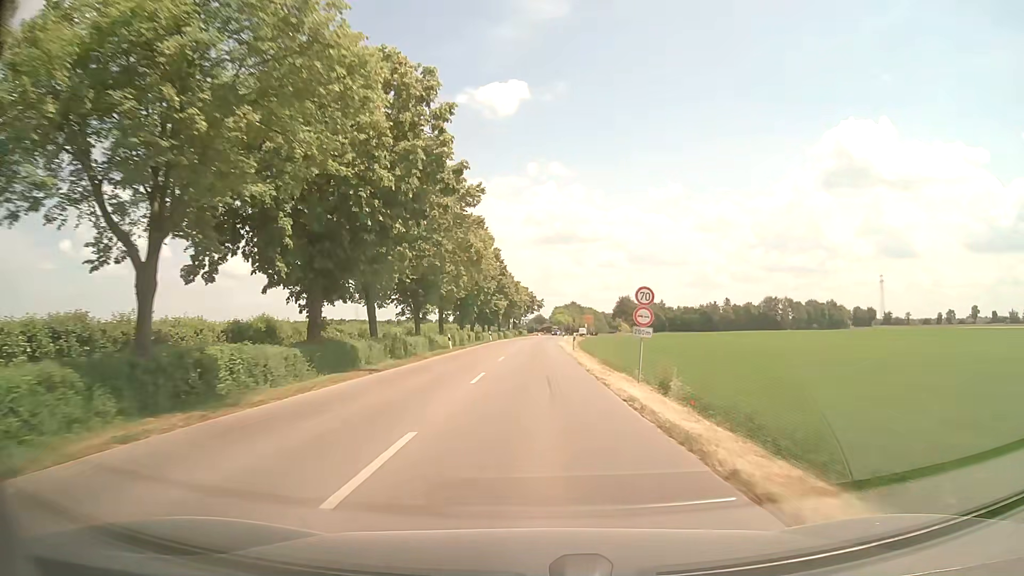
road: tertiary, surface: asphalt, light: Day
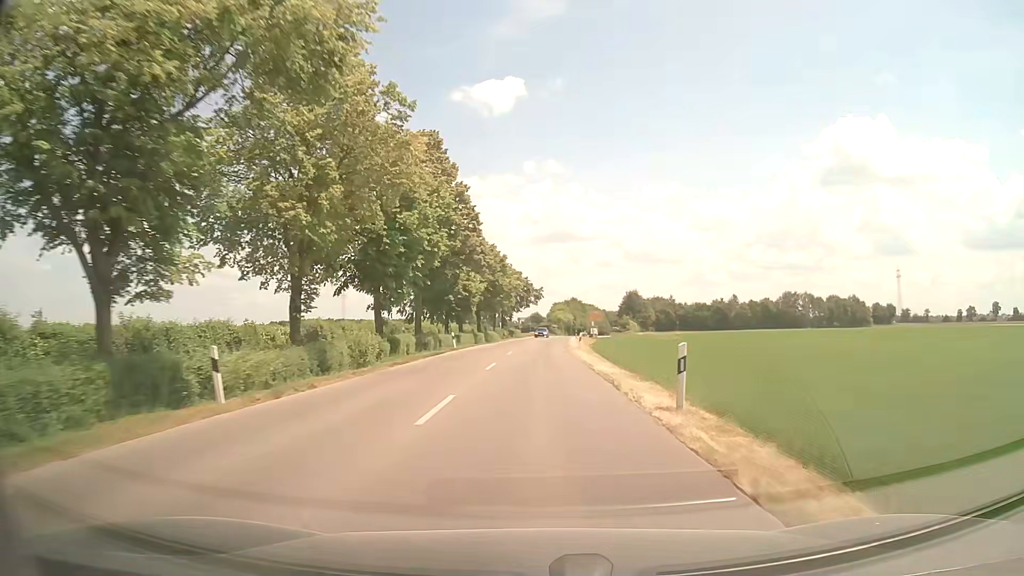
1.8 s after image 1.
(+0.1, +31.6) m; 0°
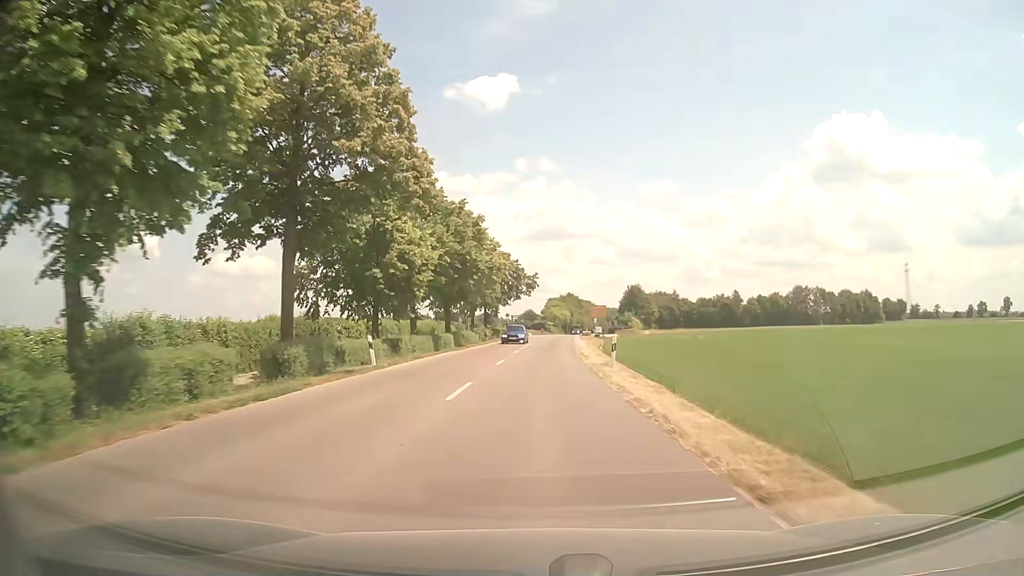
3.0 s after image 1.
(+0.1, +20.8) m; 0°
(0, +10) (0, +20) (0, +30) (+1, +40) (+1, +50) (+2, +60) (+2, +70) (+3, +80) (+4, +90) (+5, +100) m
